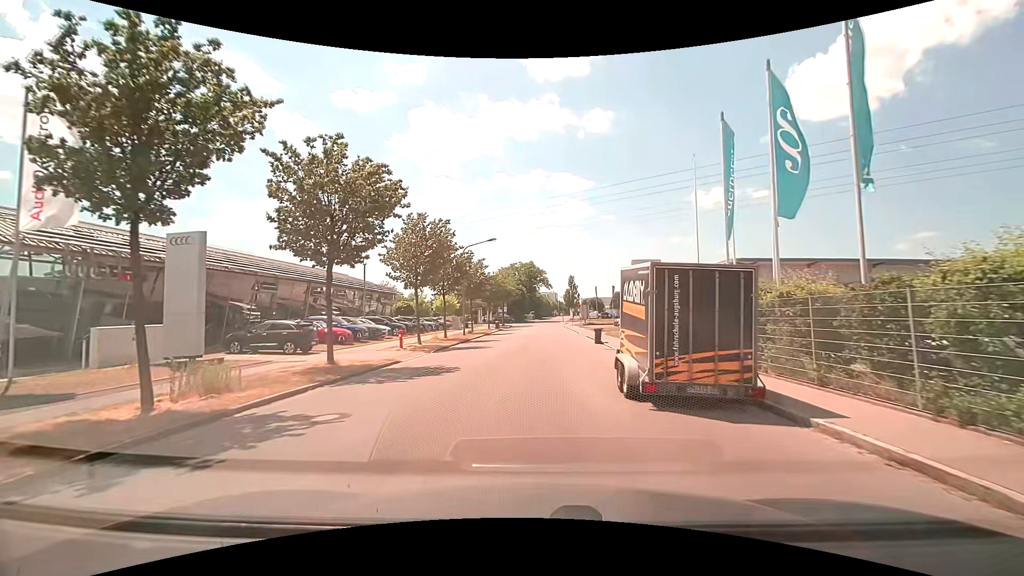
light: Day
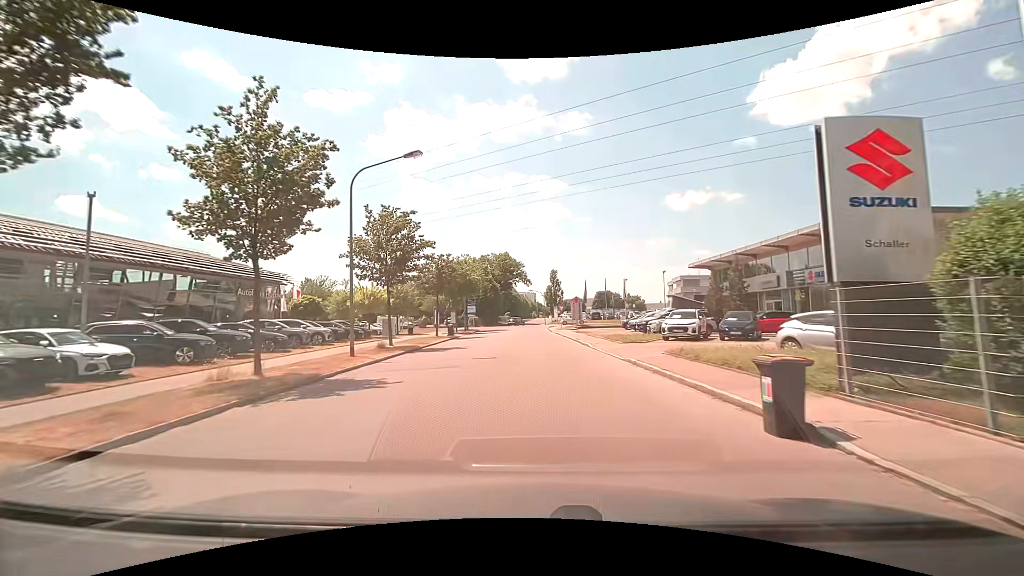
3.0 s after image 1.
(+0.1, +23.7) m; +2°
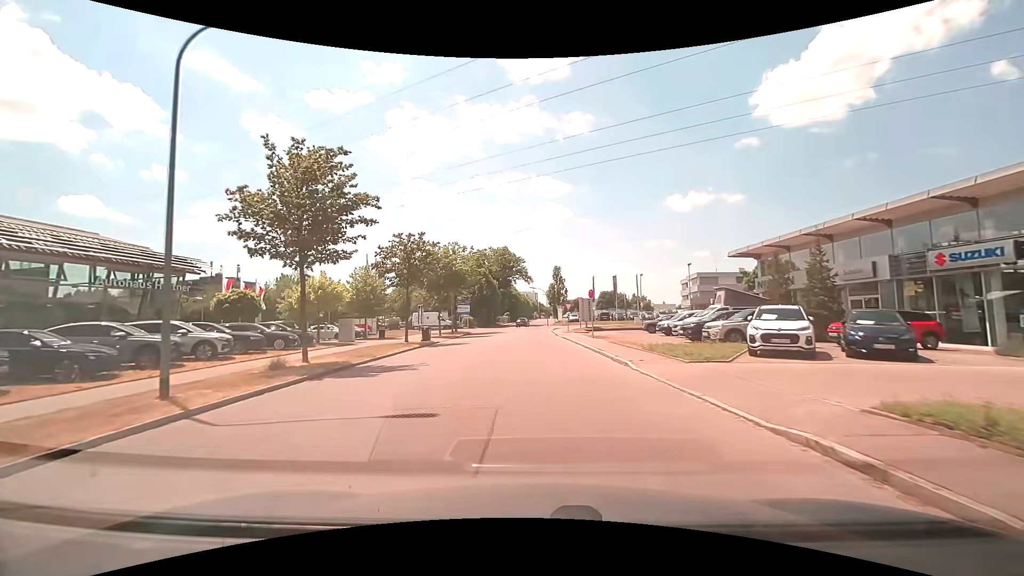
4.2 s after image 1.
(0.0, +10.7) m; 0°
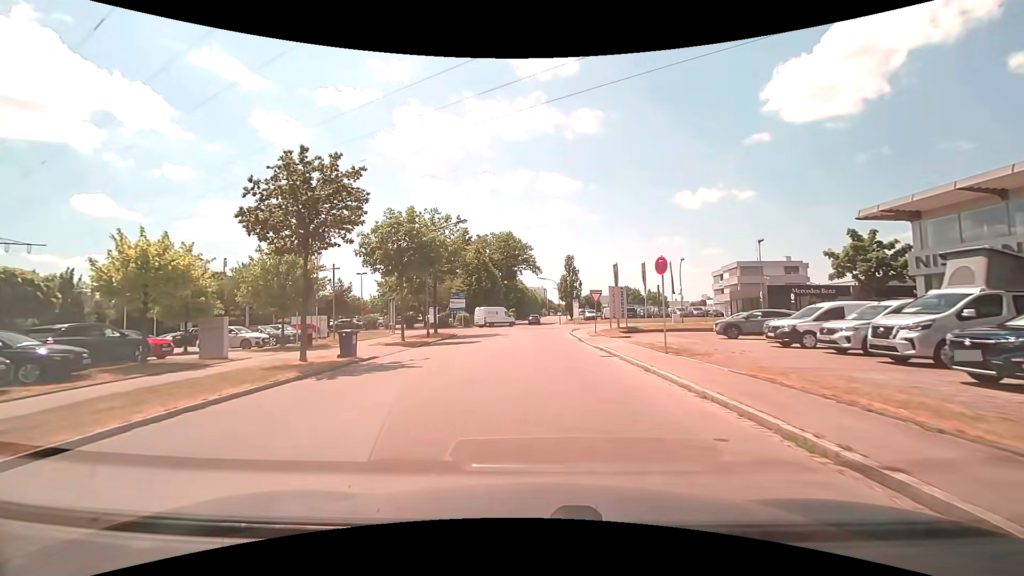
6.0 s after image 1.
(-0.4, +15.8) m; -1°
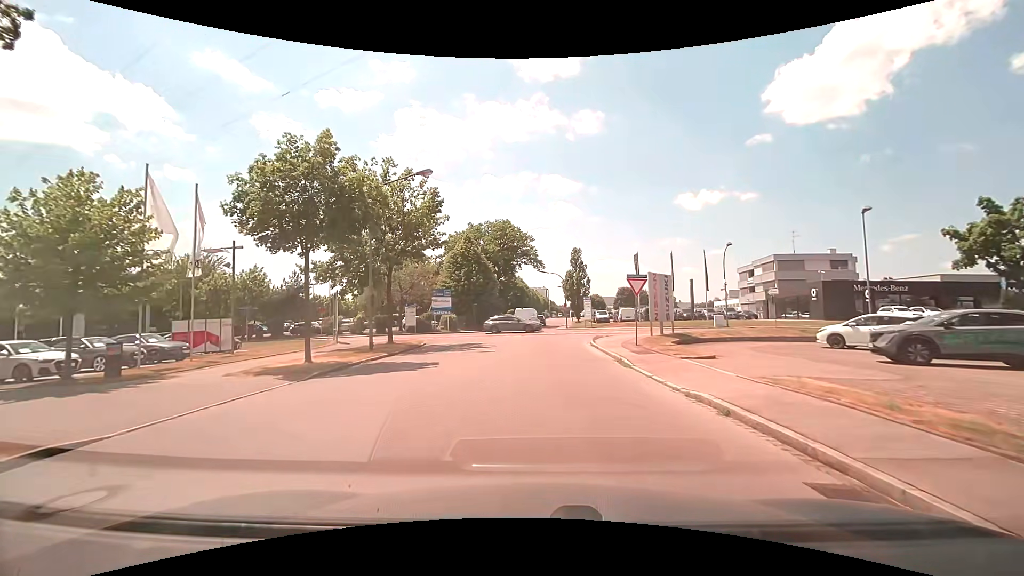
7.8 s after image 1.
(-0.1, +12.9) m; 0°
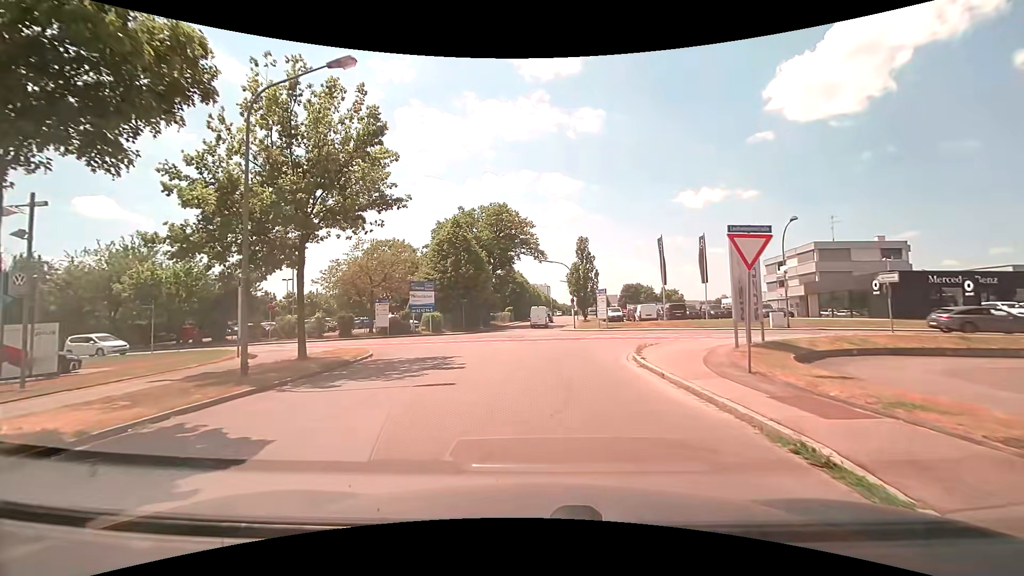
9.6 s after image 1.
(0.0, +10.4) m; 0°
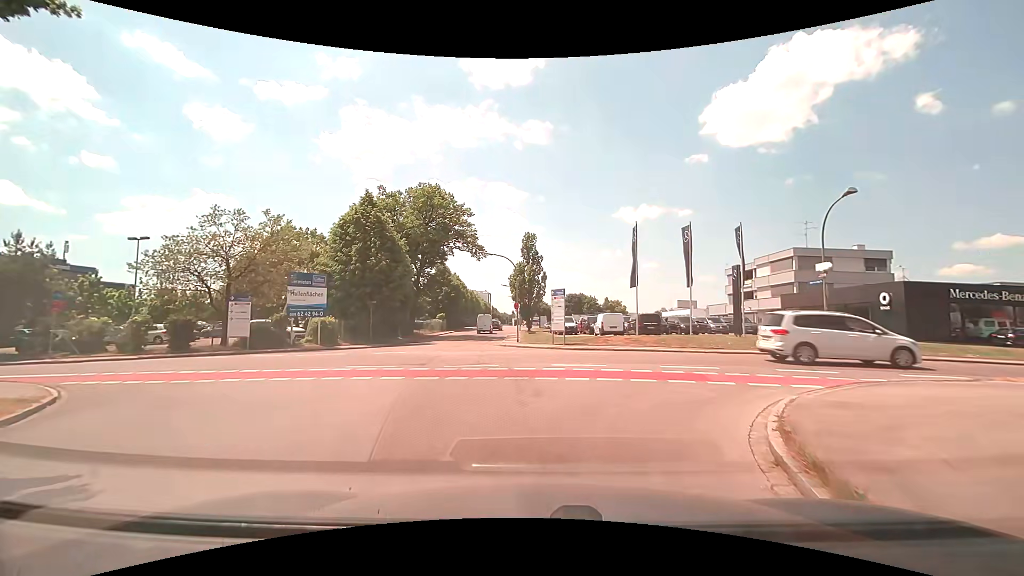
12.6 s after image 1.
(+0.4, +12.4) m; +6°
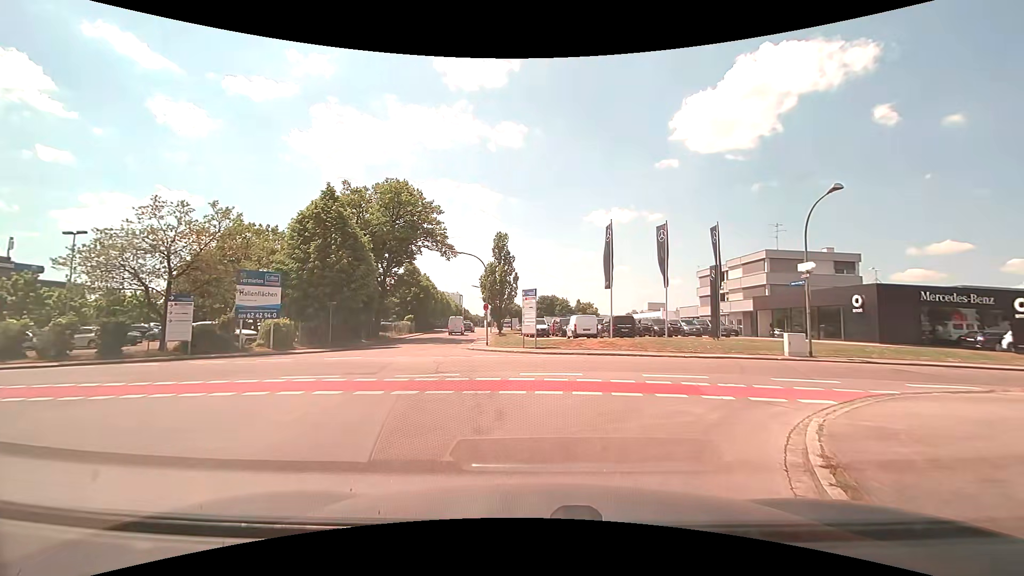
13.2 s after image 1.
(+0.1, +1.8) m; +4°
(+2, +10) (+9, +16) (+19, +17) (+29, +18) (+39, +19) (+49, +20) (+59, +21) (+69, +22) (+79, +23) (+89, +24) m
